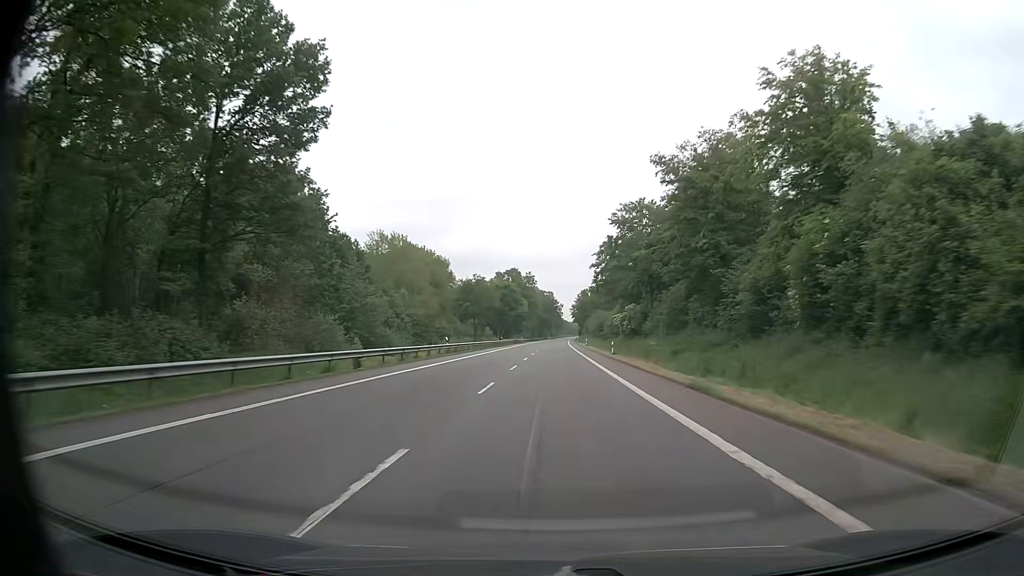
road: primary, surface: asphalt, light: Day
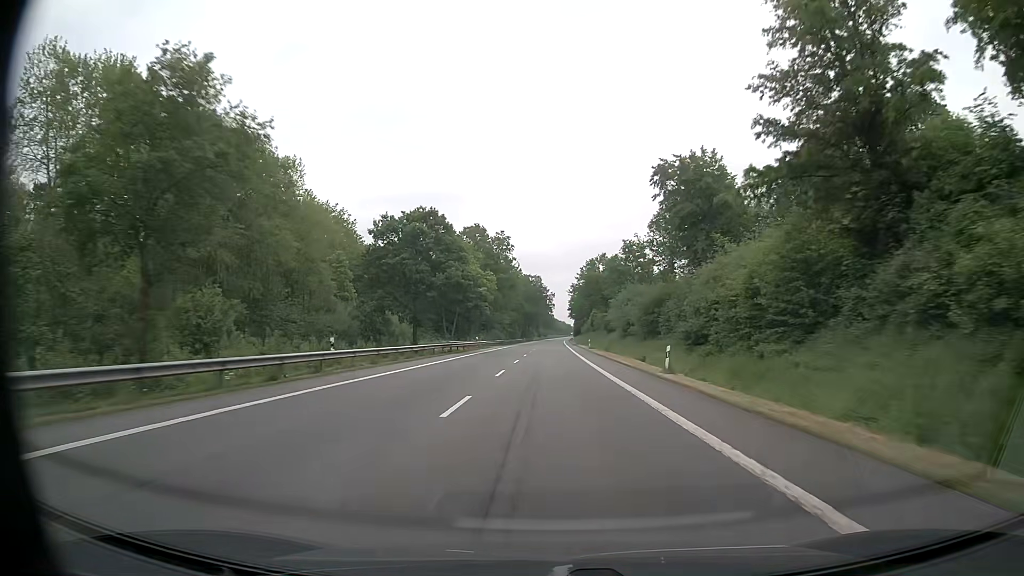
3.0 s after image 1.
(+0.7, +76.8) m; +1°
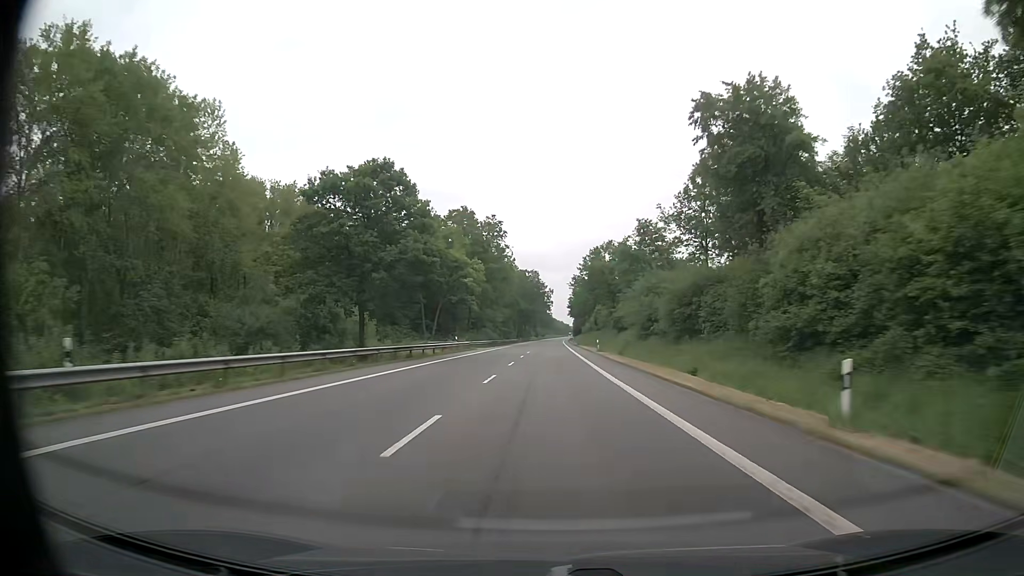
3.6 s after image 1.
(-0.1, +15.8) m; 0°
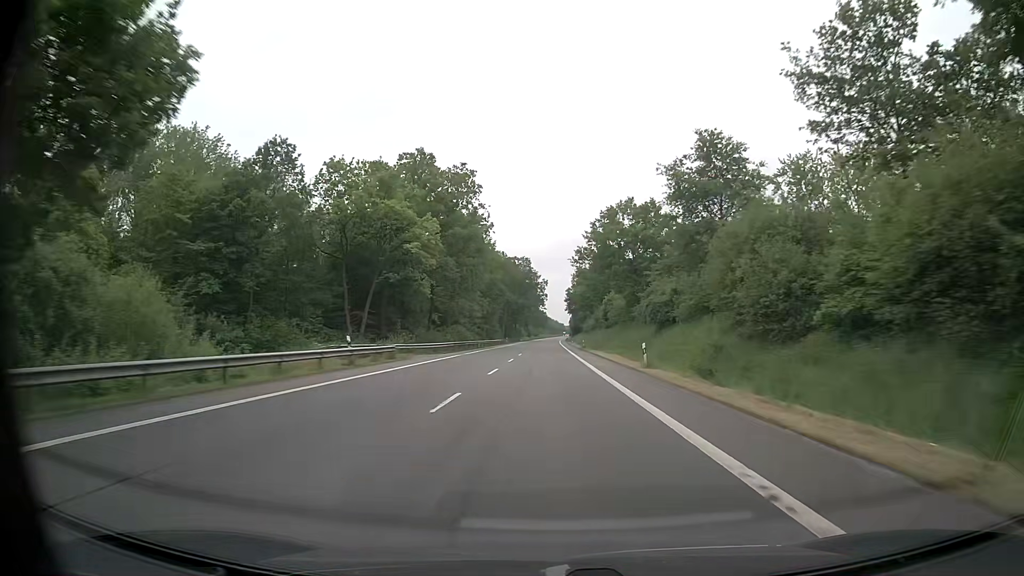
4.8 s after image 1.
(0.0, +31.8) m; 0°
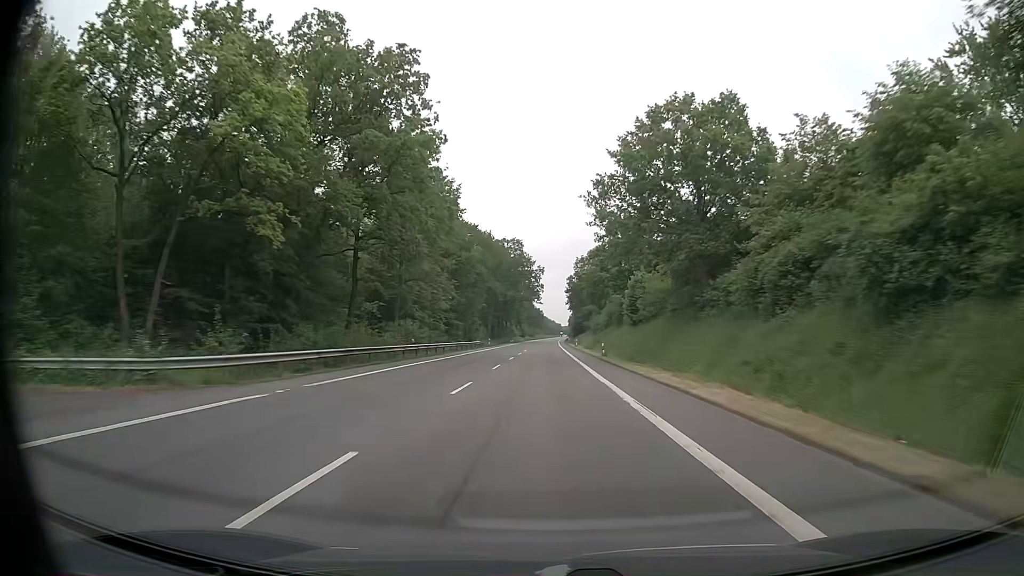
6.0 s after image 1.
(+0.2, +32.0) m; 0°
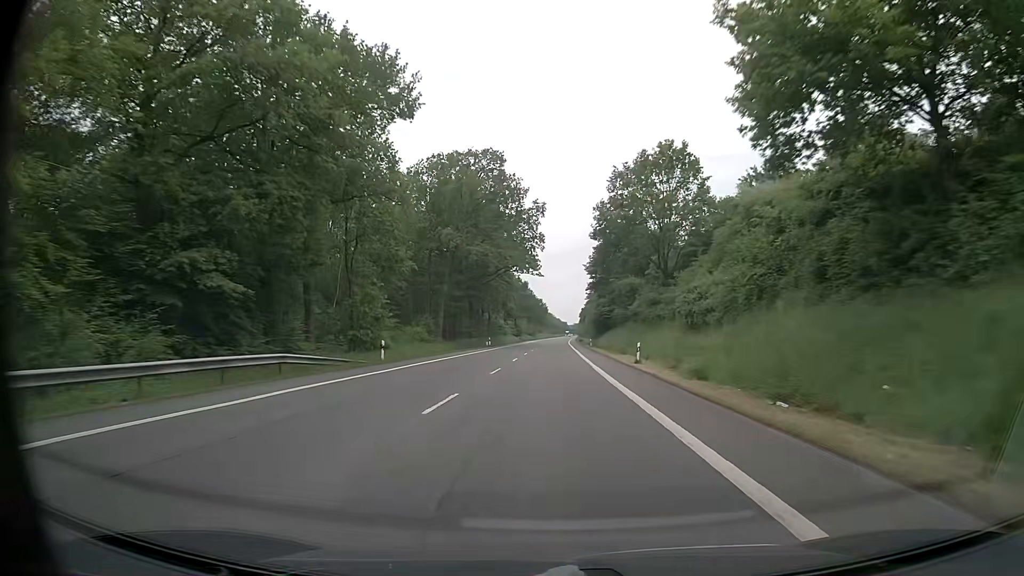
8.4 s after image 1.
(-0.1, +64.5) m; 0°
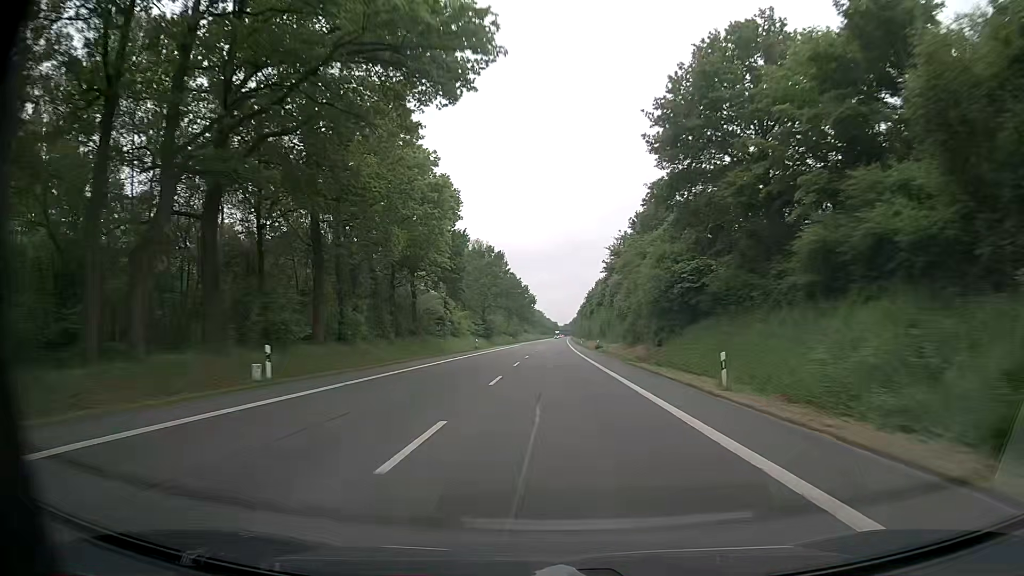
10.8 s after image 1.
(+0.2, +64.9) m; +1°
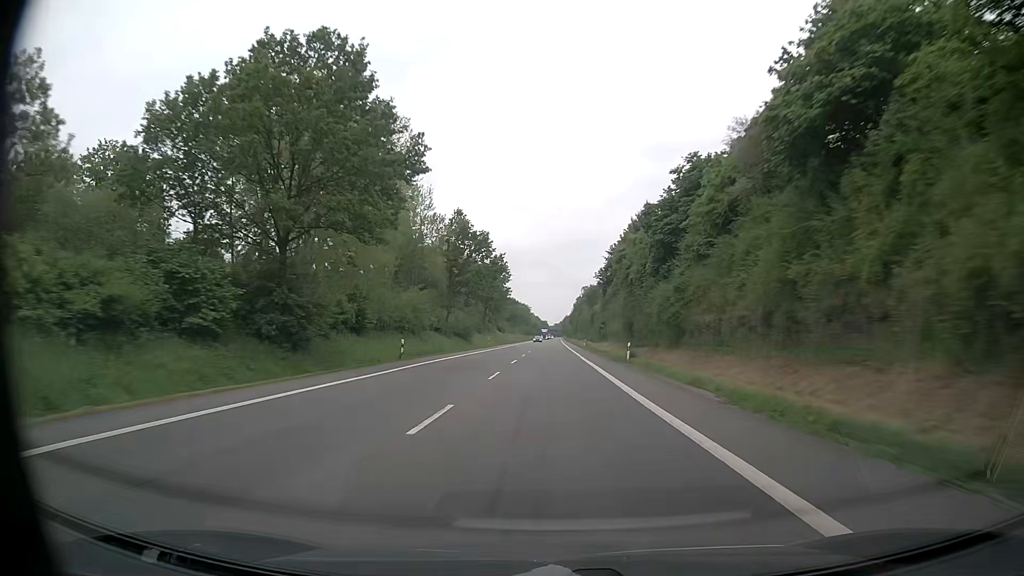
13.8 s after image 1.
(+1.1, +81.4) m; +1°
(0, +10) (0, +20) (0, +30) (0, +40) (0, +50) (+1, +60) (+1, +70) (+1, +80) (+1, +90) (+1, +100) m
